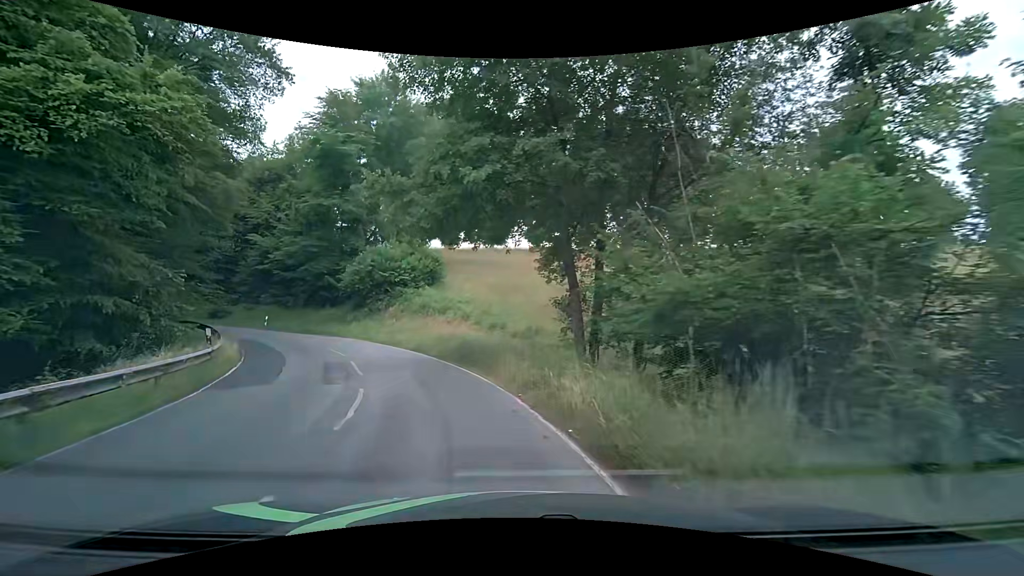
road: tertiary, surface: asphalt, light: Day
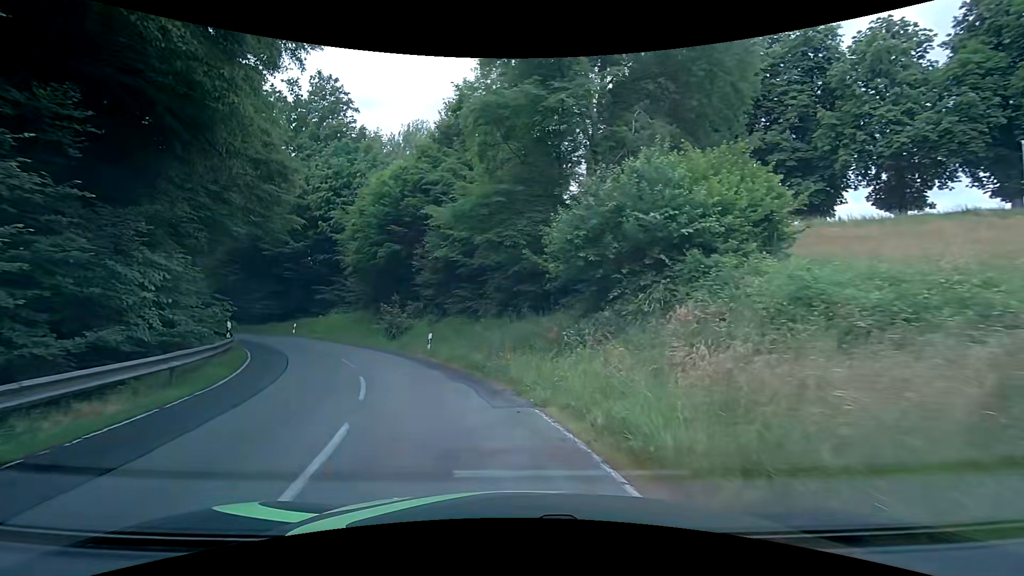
(-6.0, +22.0) m; -29°
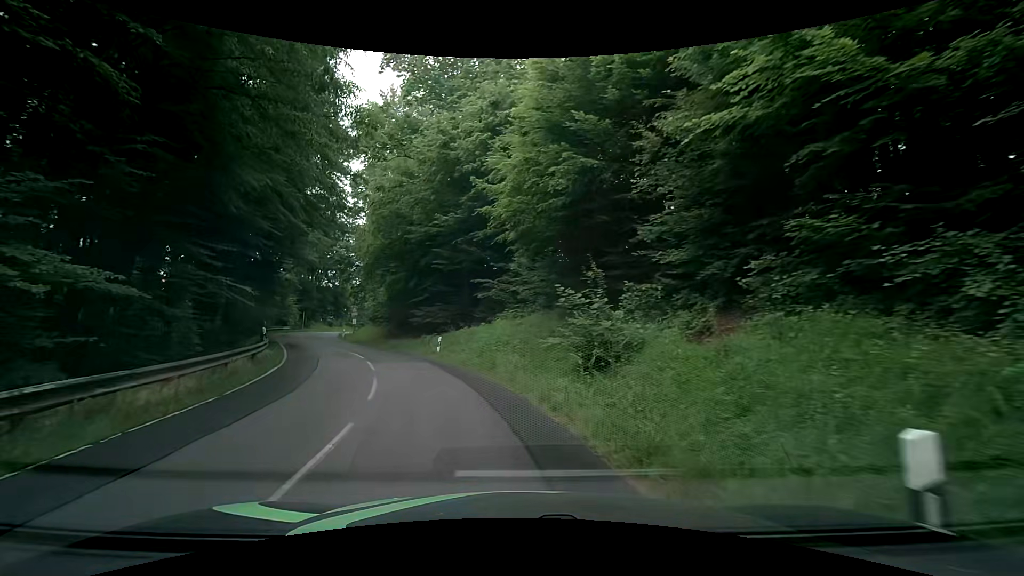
(-3.8, +18.3) m; -23°
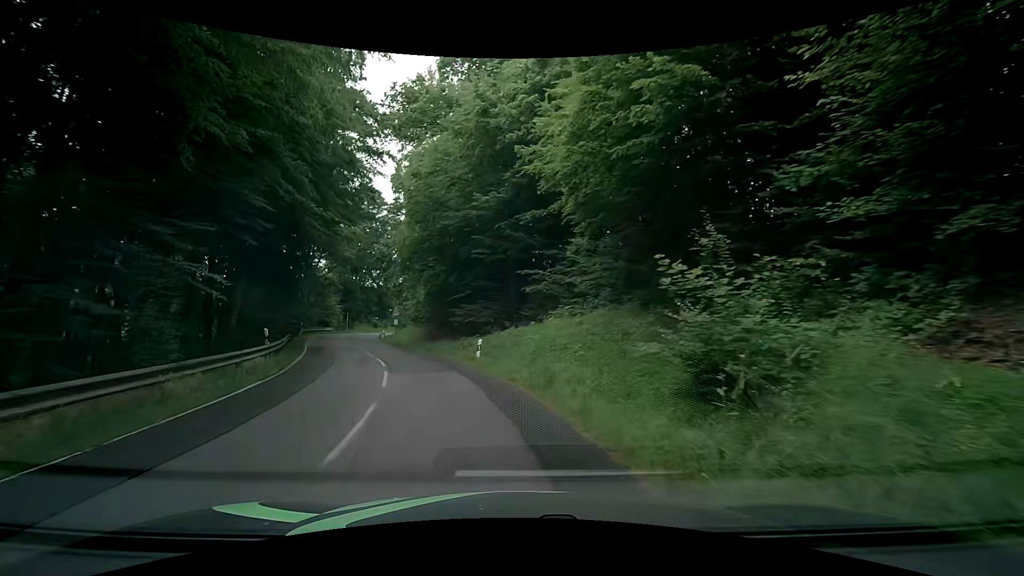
(-0.3, +4.8) m; -6°
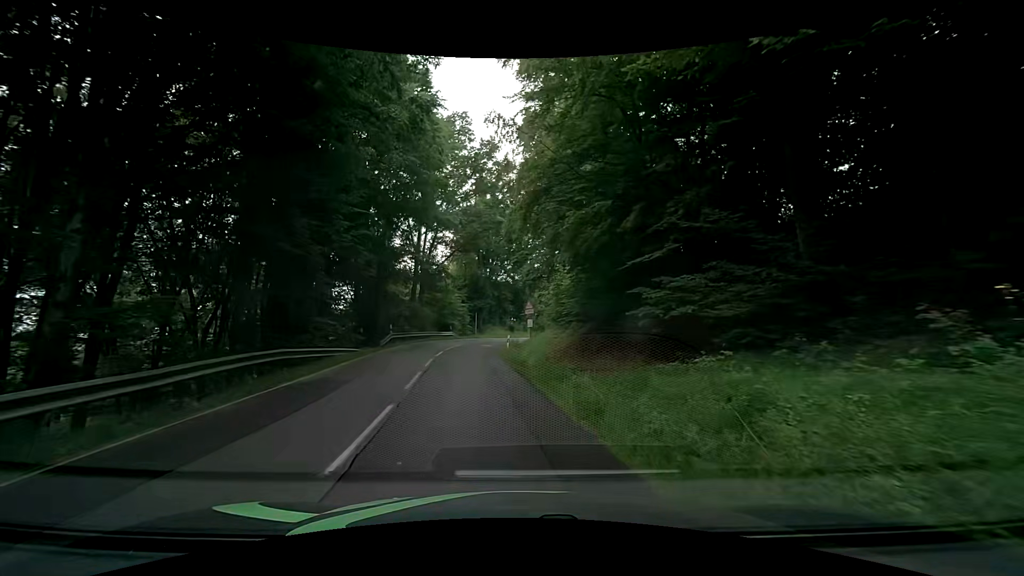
(-3.2, +19.1) m; -17°
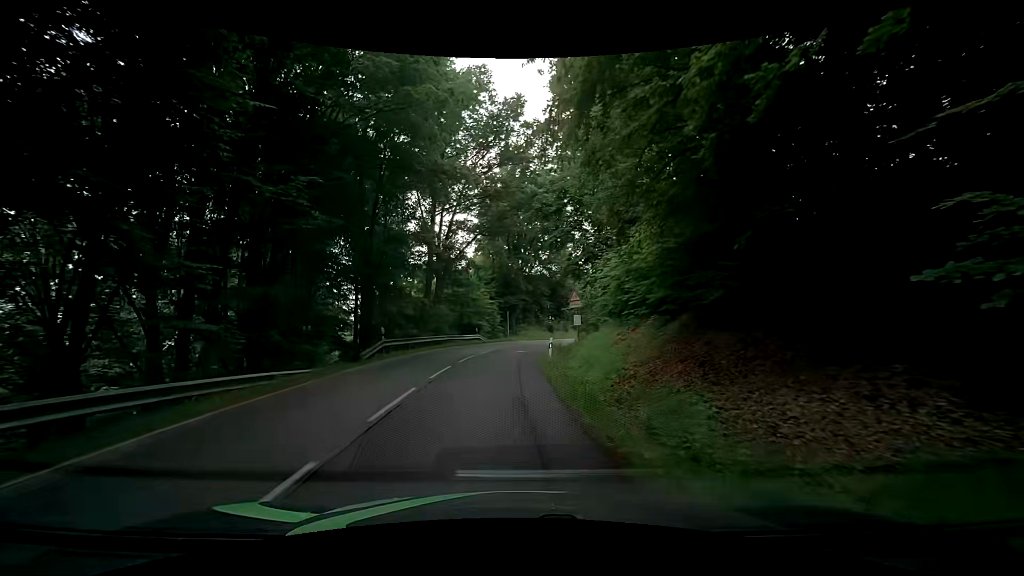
(-0.4, +10.0) m; -6°
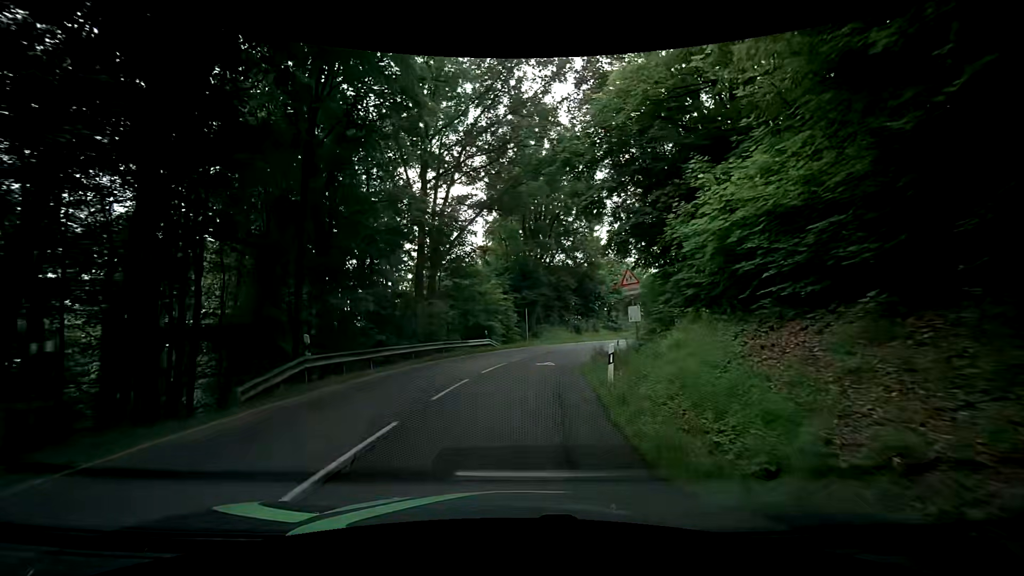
(-0.2, +10.2) m; -3°
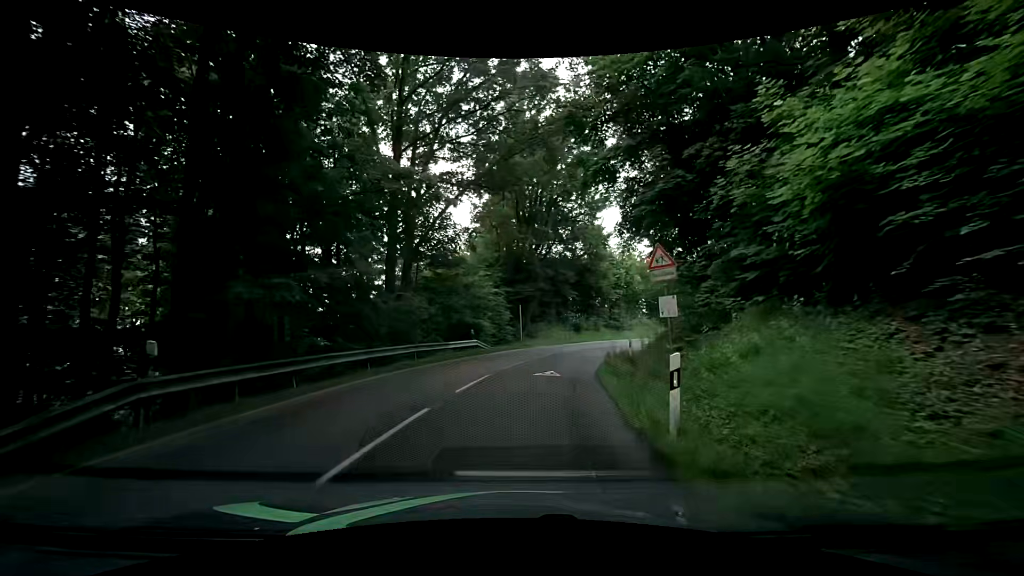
(+0.1, +5.2) m; +2°
(0, +10) (+1, +20) (+4, +30) (+8, +39) (+14, +47) (+22, +53) (+30, +58) (+39, +63) (+49, +65) (+59, +66) m
